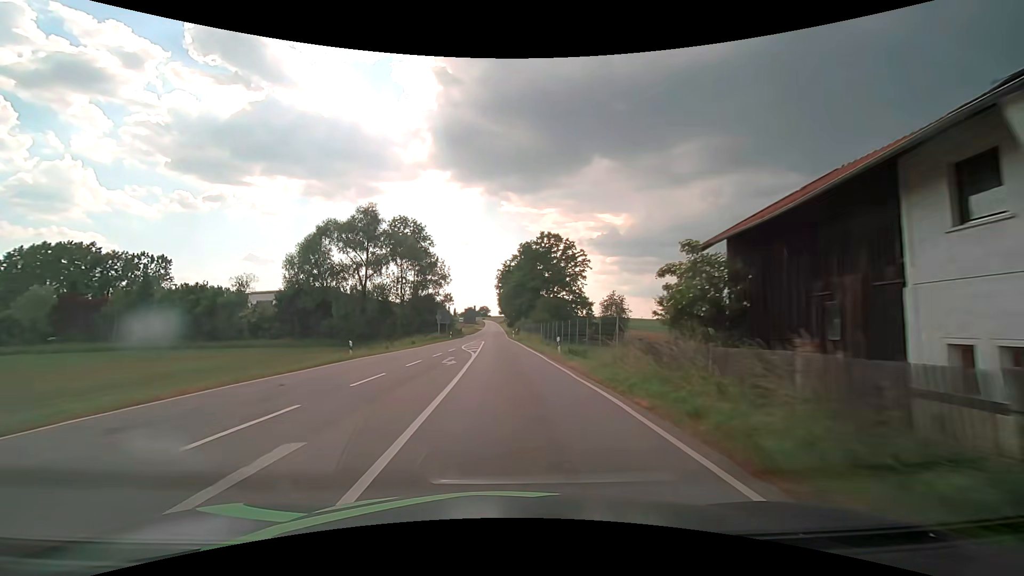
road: secondary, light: Day
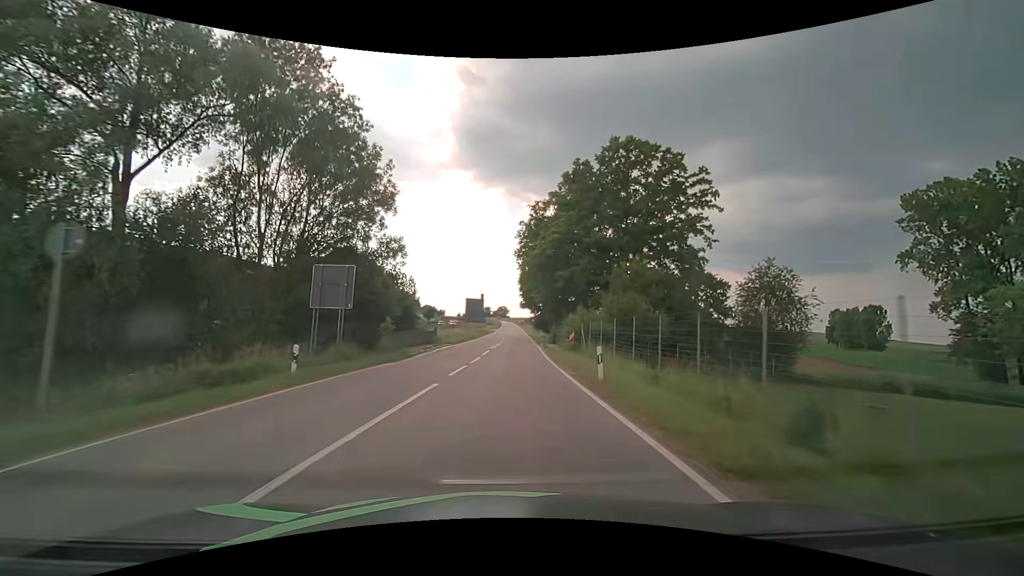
(-1.2, +51.6) m; -2°
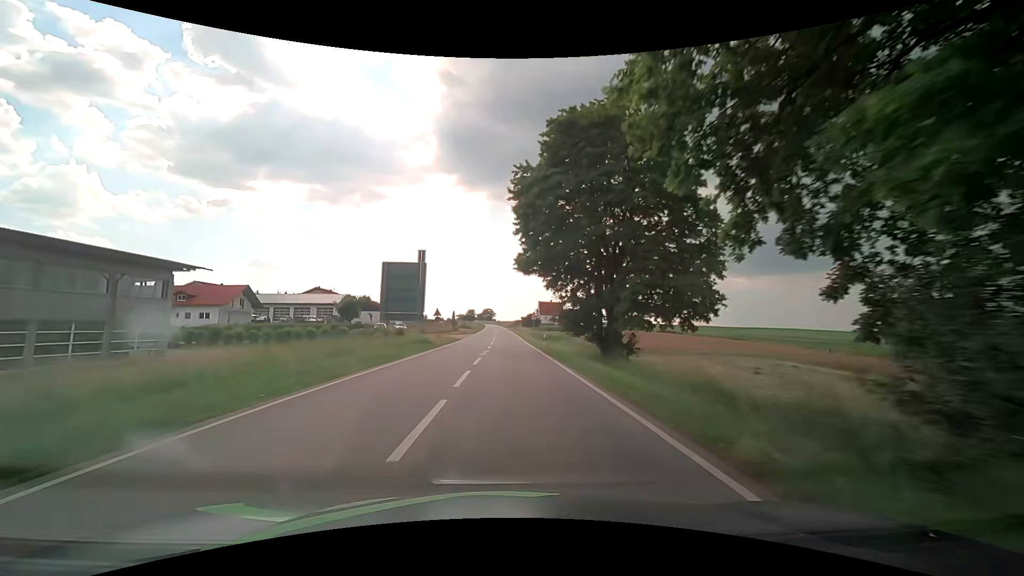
(+0.9, +52.5) m; +2°
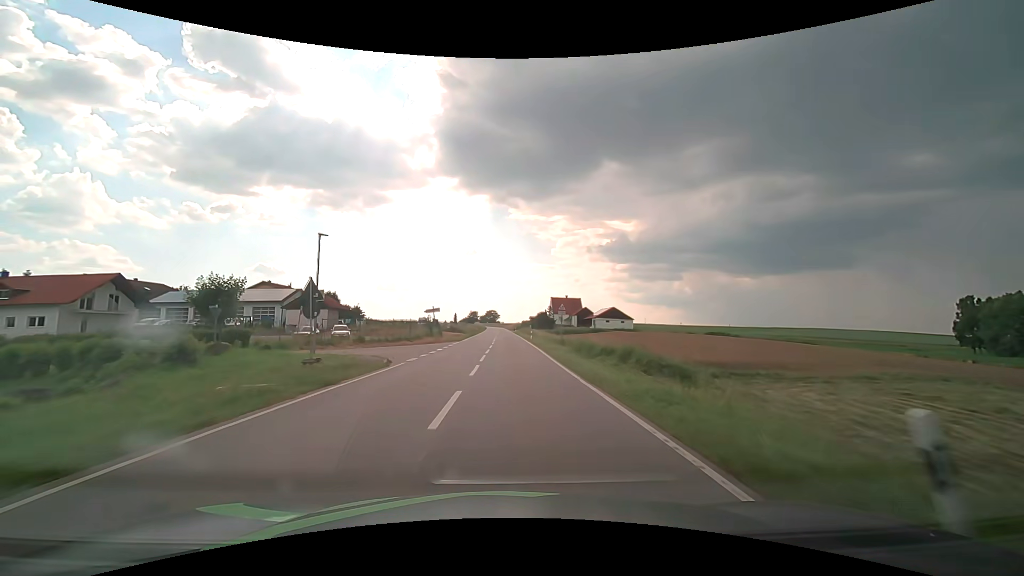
(-0.1, +32.2) m; -1°
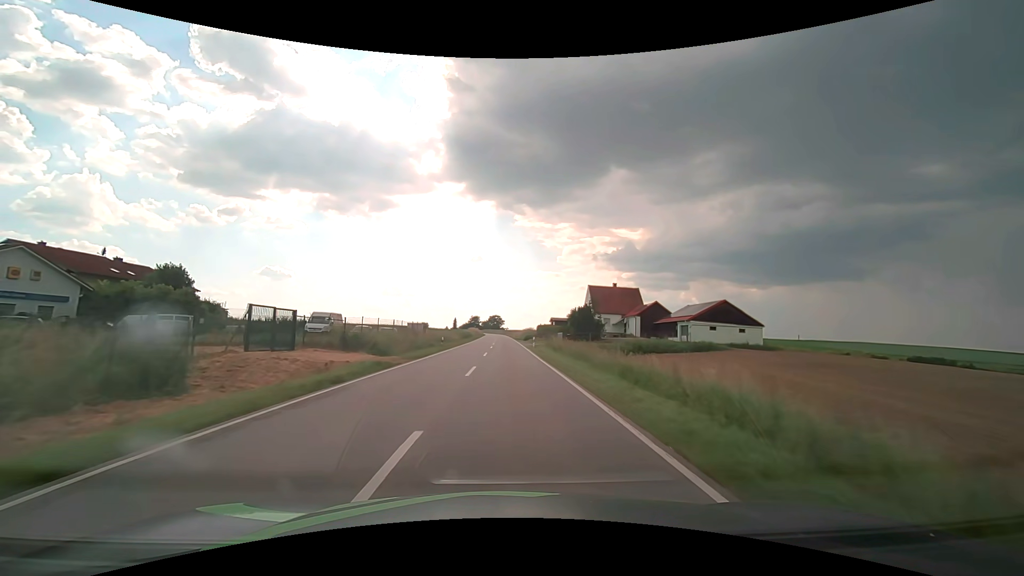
(+0.1, +55.3) m; 0°
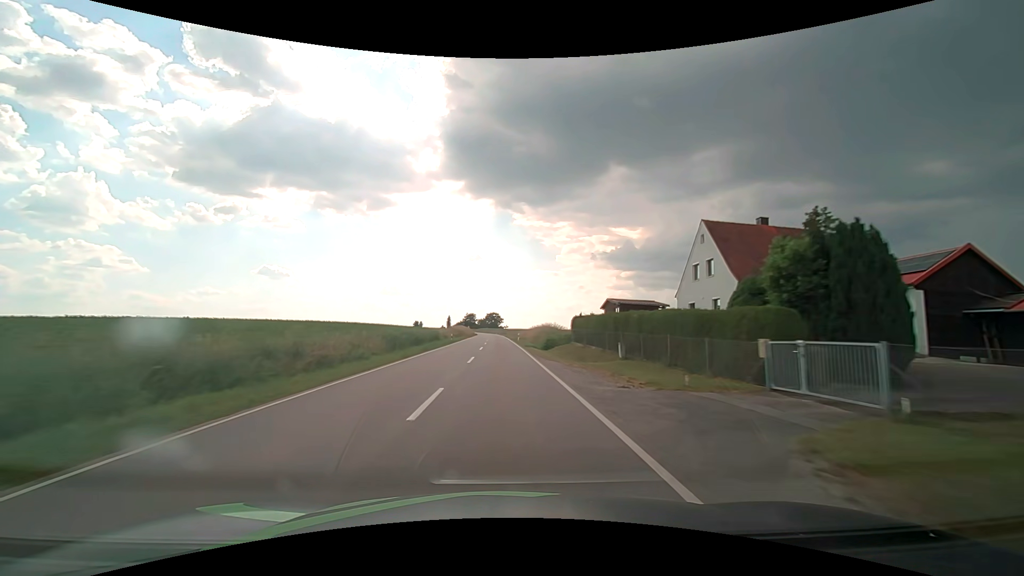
(0.0, +46.4) m; 0°
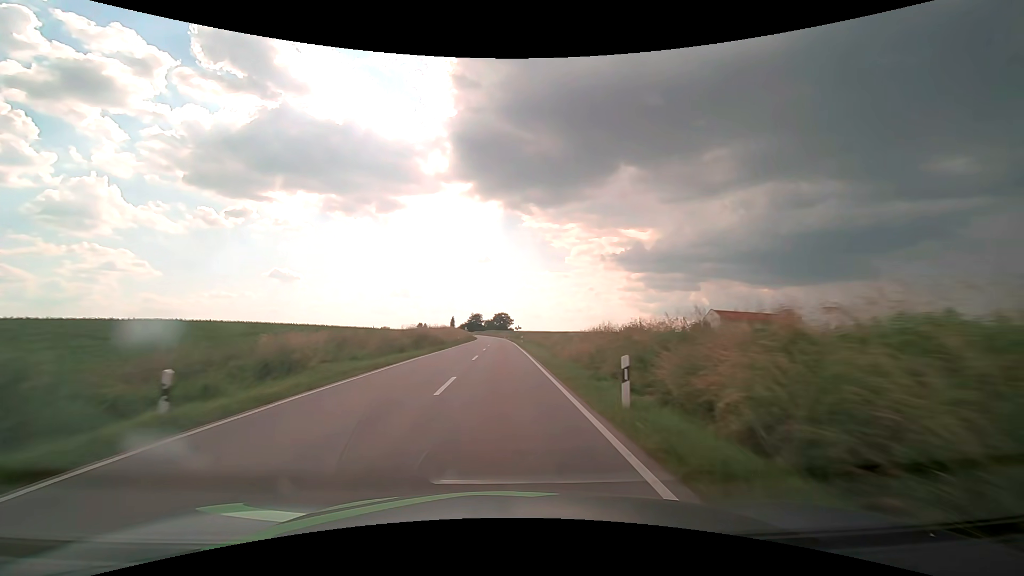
(-0.5, +47.9) m; -1°
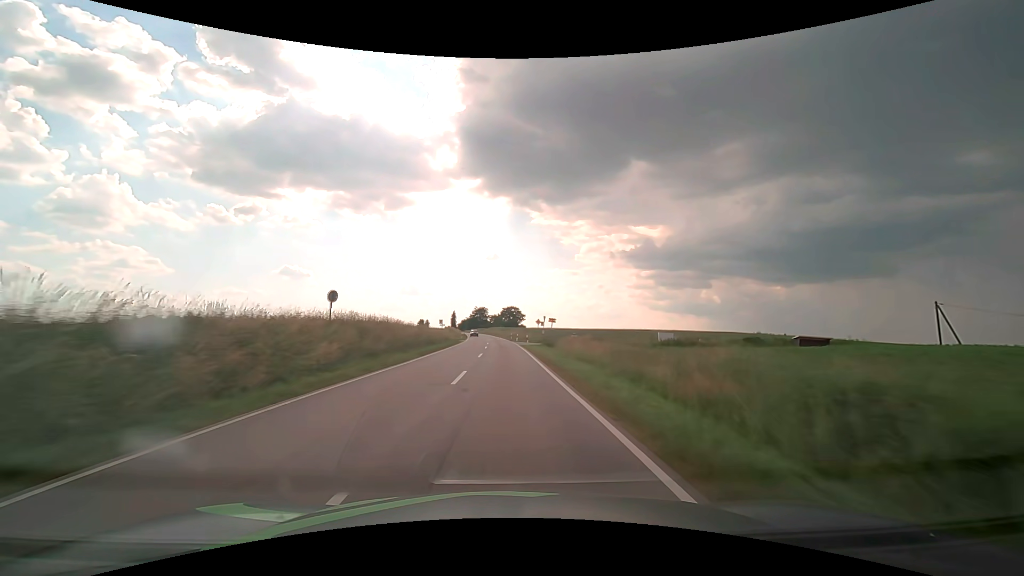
(-0.5, +61.3) m; -1°
(0, +10) (0, +20) (0, +30) (0, +40) (0, +50) (-1, +60) (-1, +70) (-2, +80) (-2, +90) (-3, +100) m
